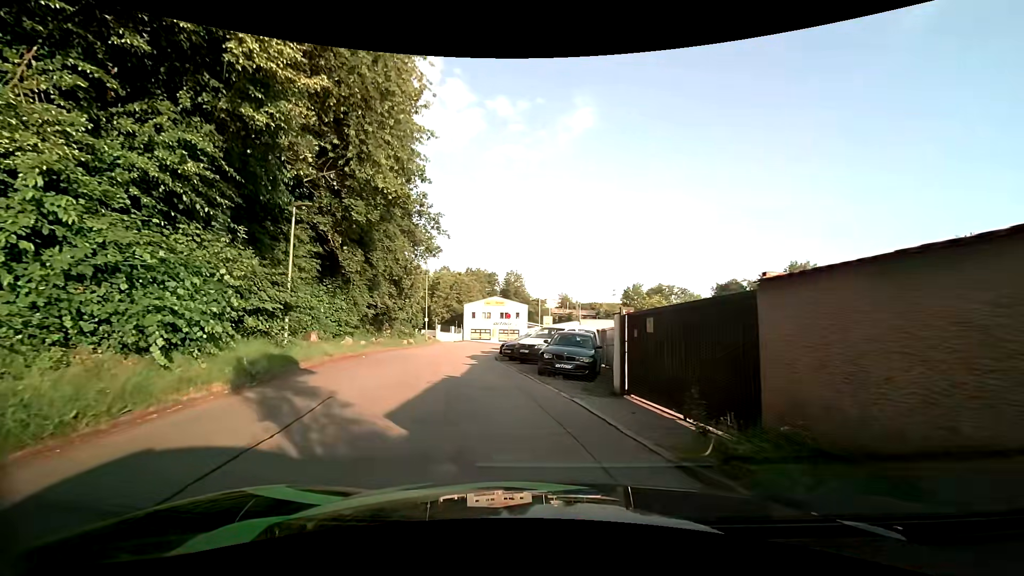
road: residential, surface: asphalt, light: Day
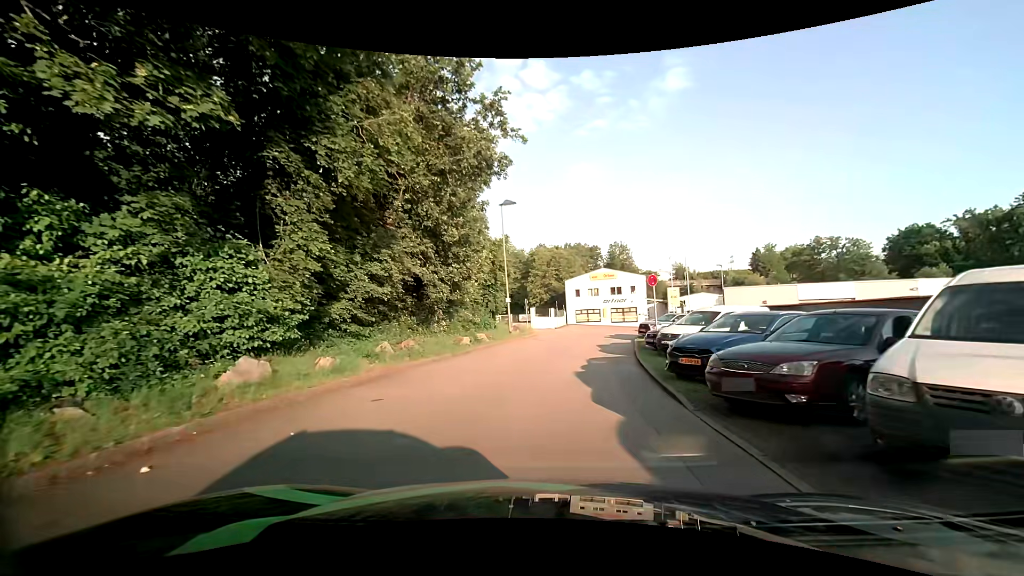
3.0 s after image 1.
(-2.1, +16.8) m; -12°
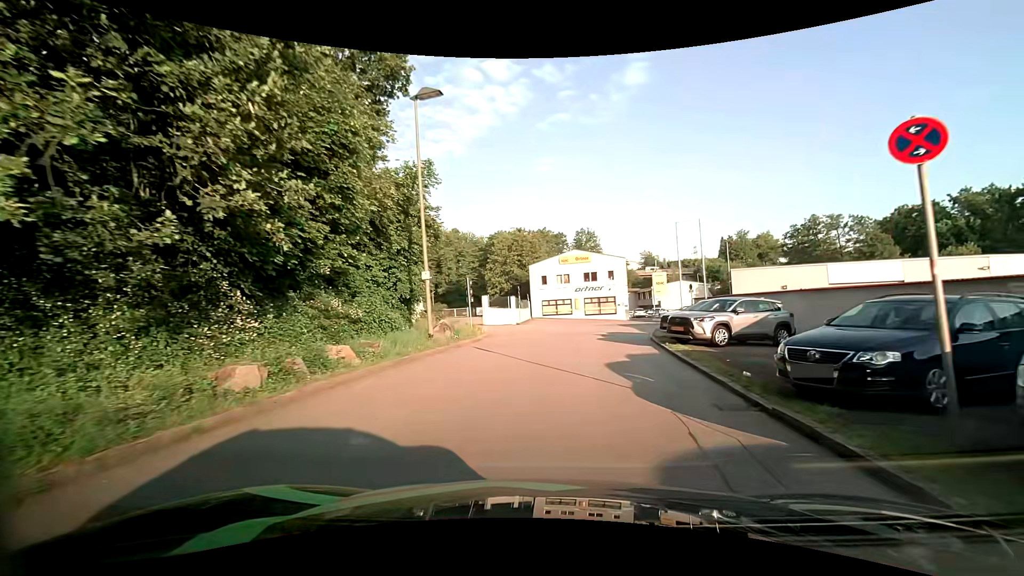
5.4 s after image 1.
(+0.3, +14.2) m; +3°
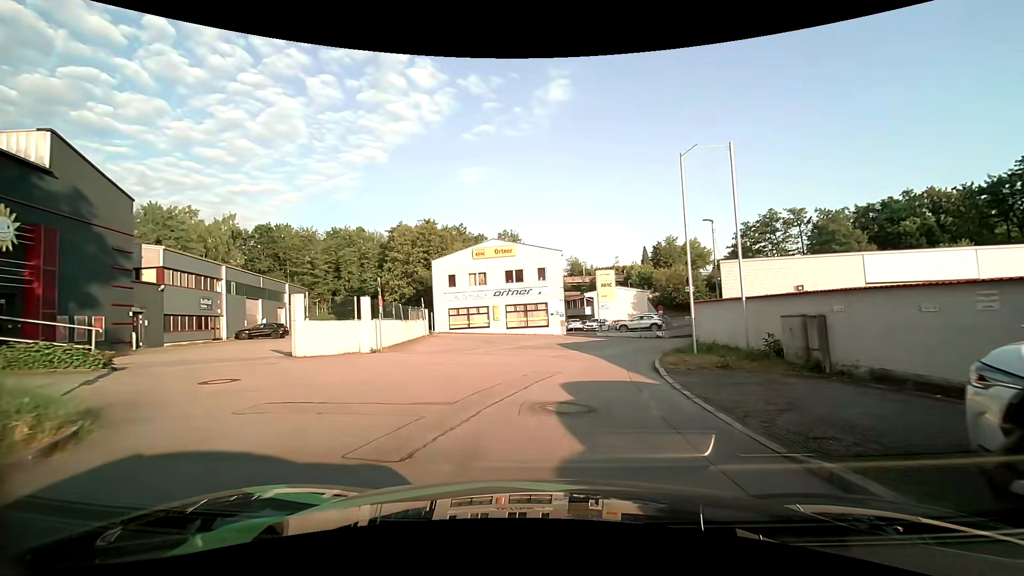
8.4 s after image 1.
(+1.5, +17.3) m; +10°
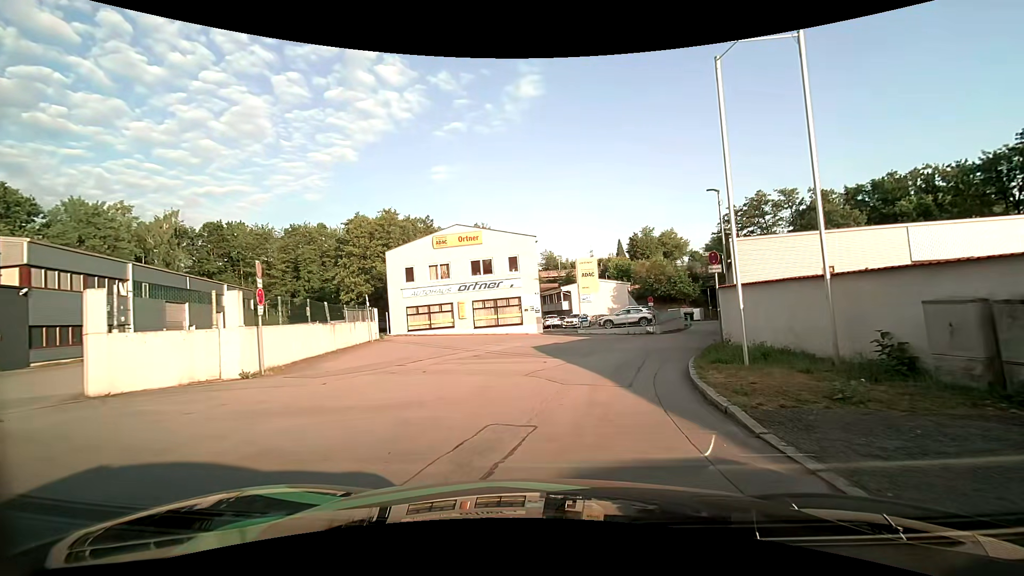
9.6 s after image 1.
(+0.1, +6.3) m; +2°
